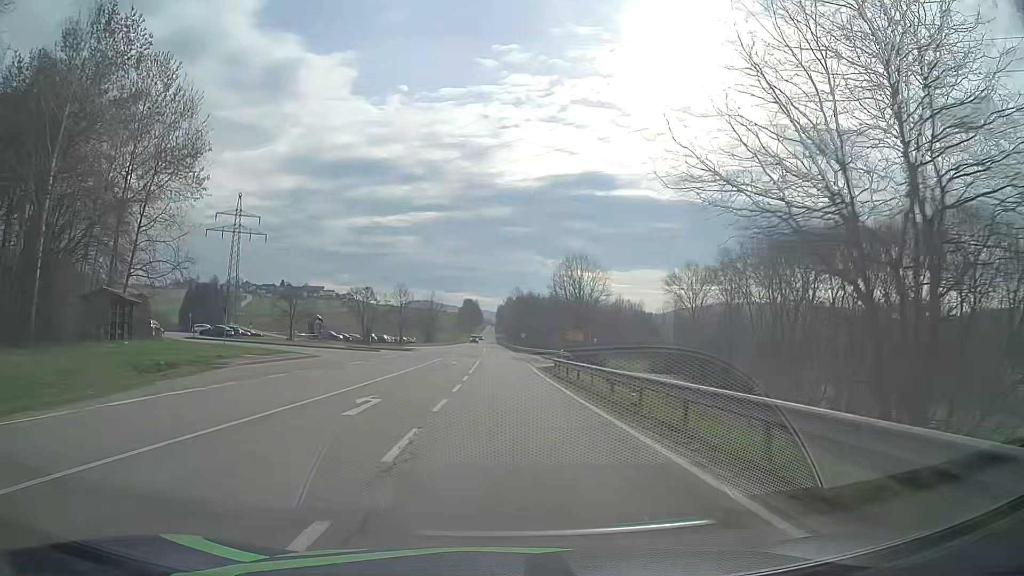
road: secondary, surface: asphalt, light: Day
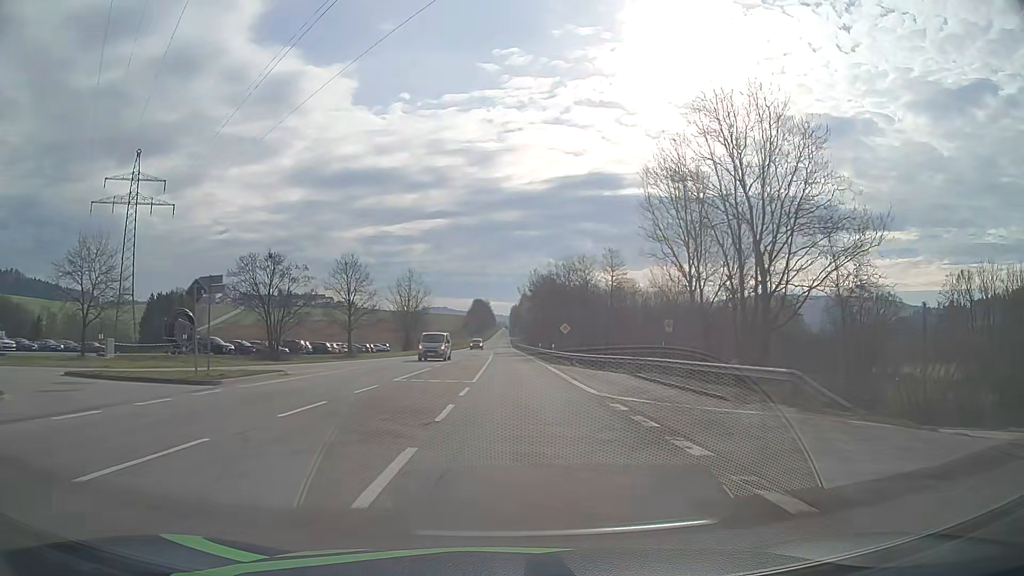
(-0.8, +50.3) m; -2°
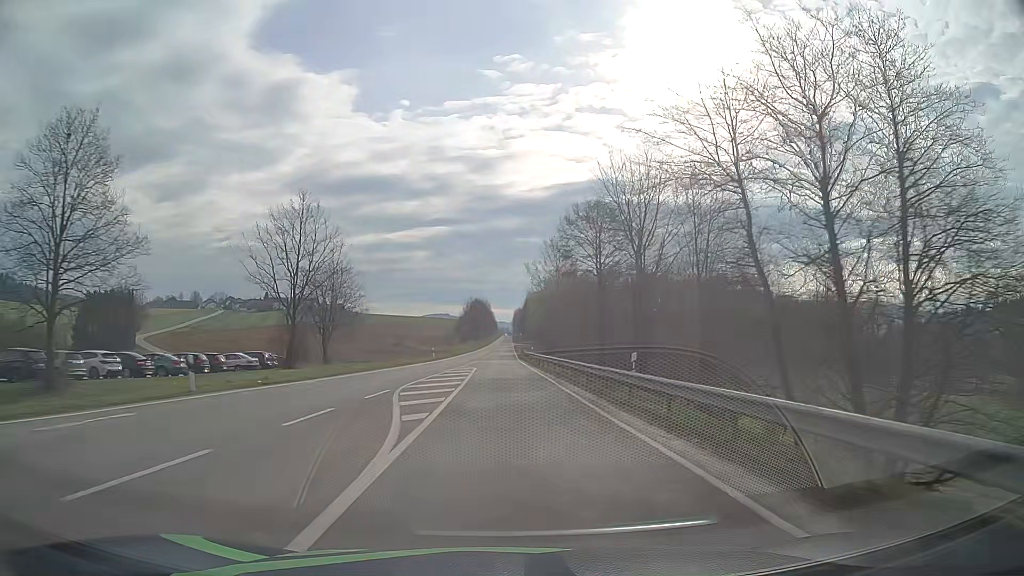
(+0.3, +50.6) m; 0°
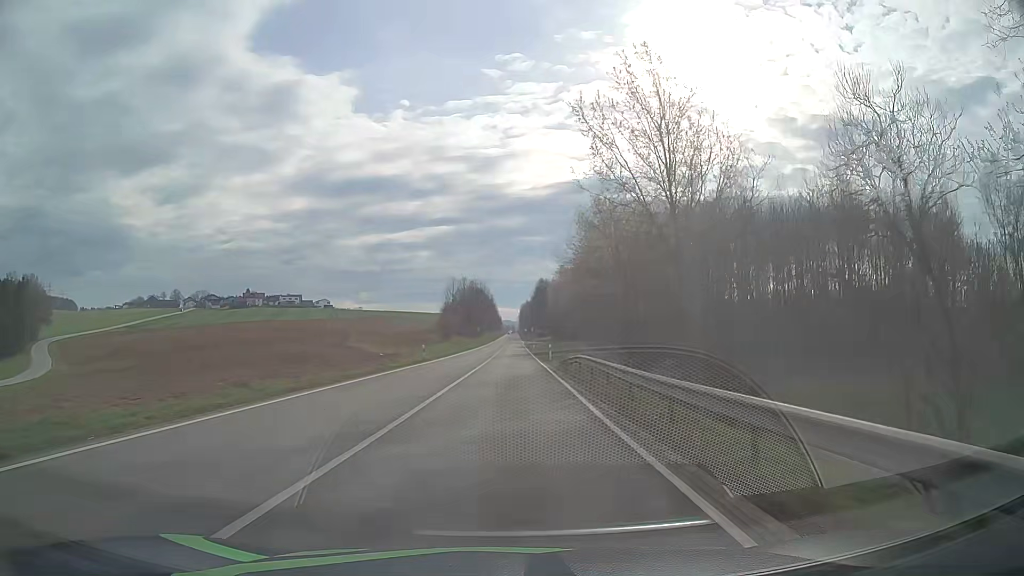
(-0.4, +63.0) m; 0°
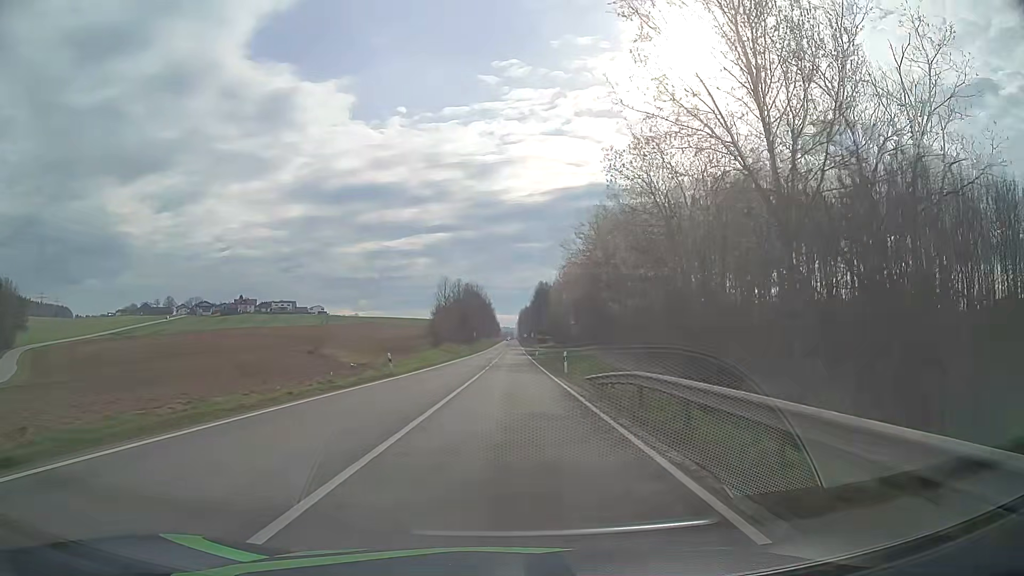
(0.0, +12.7) m; 0°
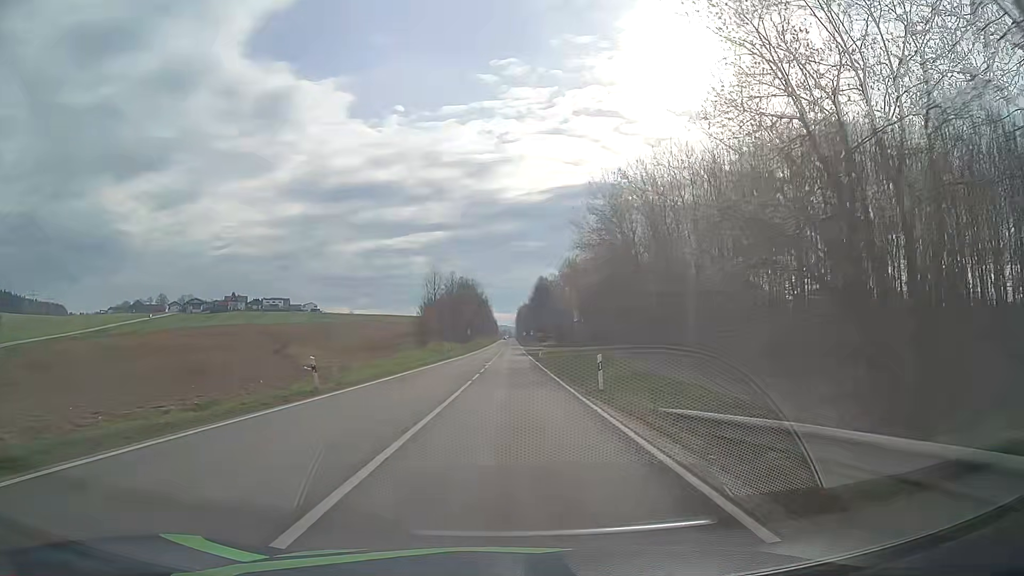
(0.0, +12.7) m; 0°
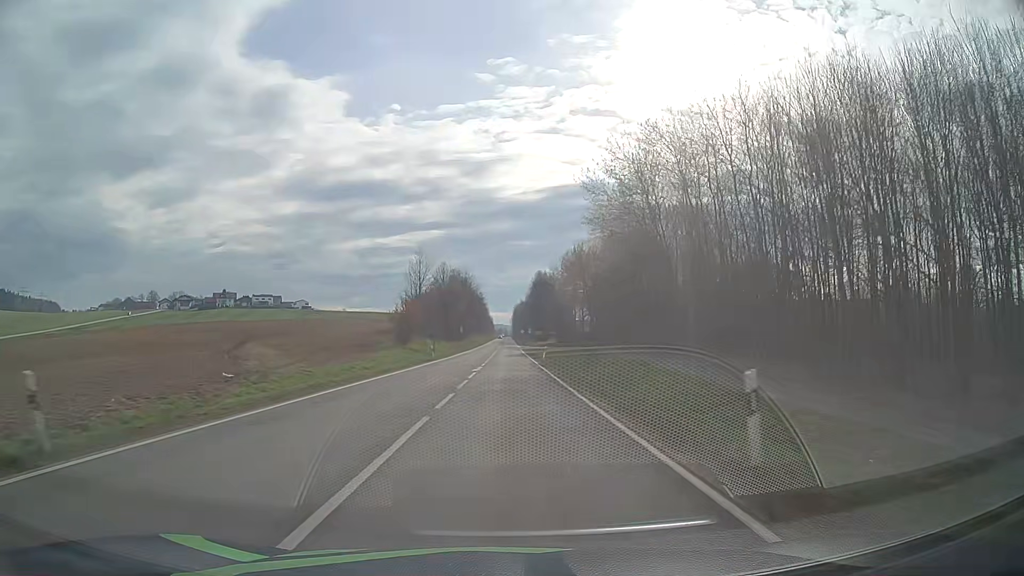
(0.0, +12.7) m; 0°
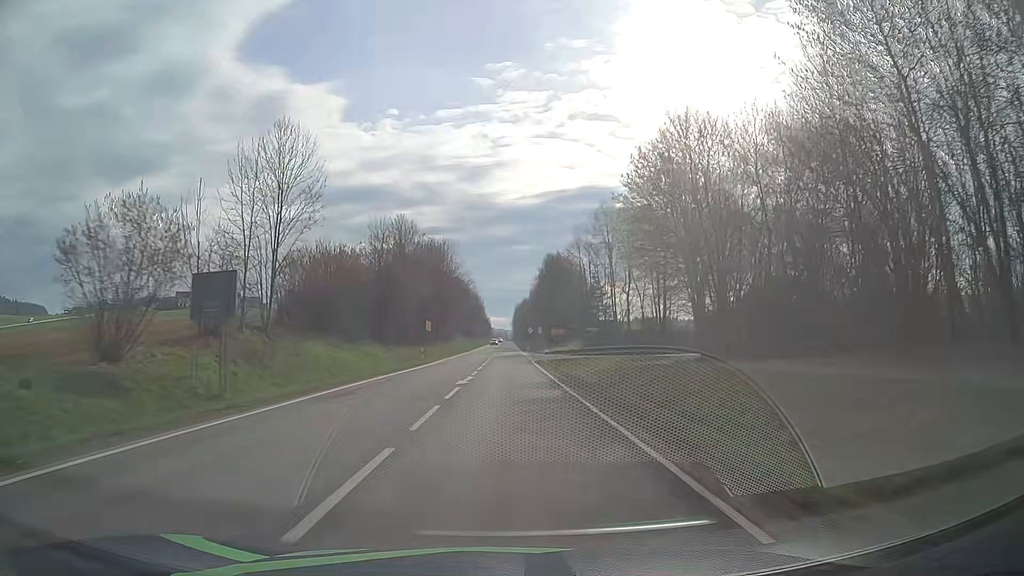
(+0.2, +51.4) m; 0°
(0, +10) (0, +20) (0, +30) (0, +40) (0, +50) (0, +60) (0, +70) (+1, +80) (+1, +90) (+1, +100) m
